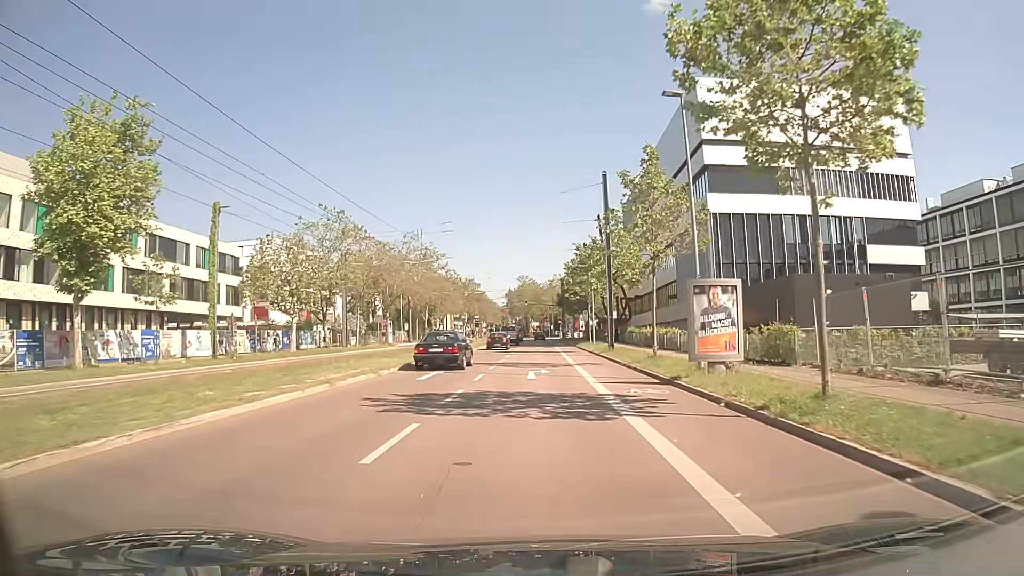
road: secondary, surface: asphalt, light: Day
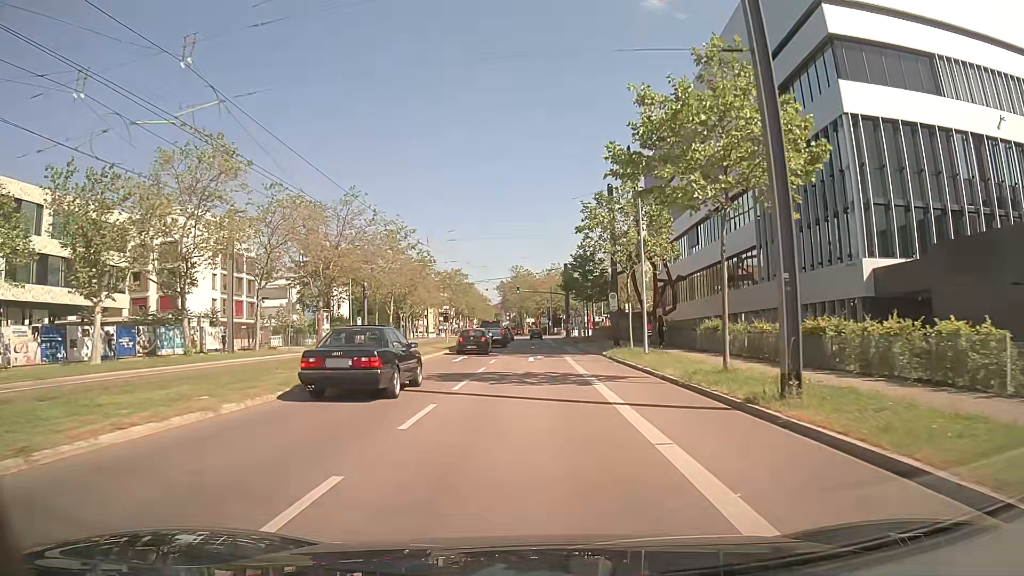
(+0.2, +28.1) m; +1°
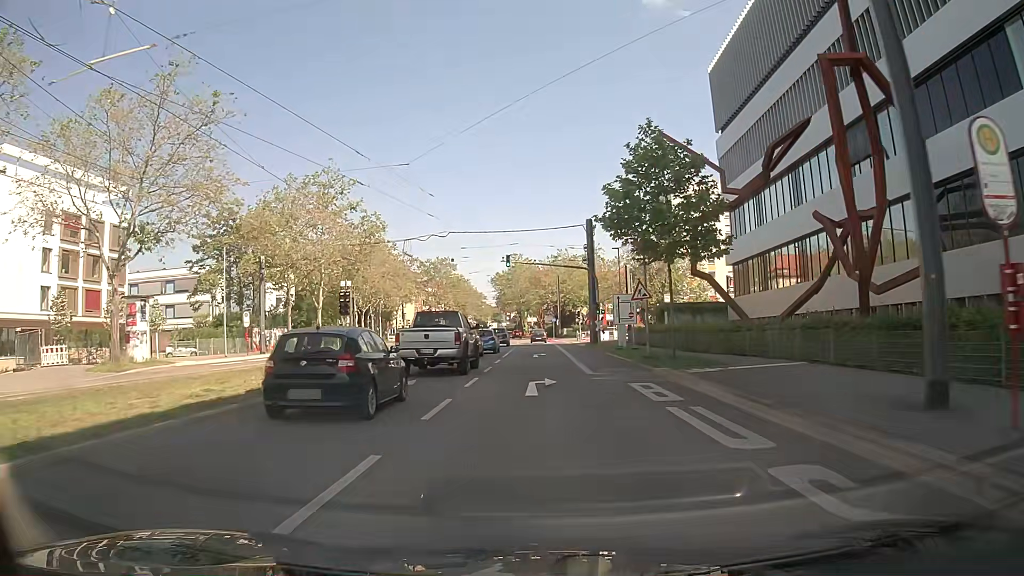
(0.0, +35.0) m; 0°
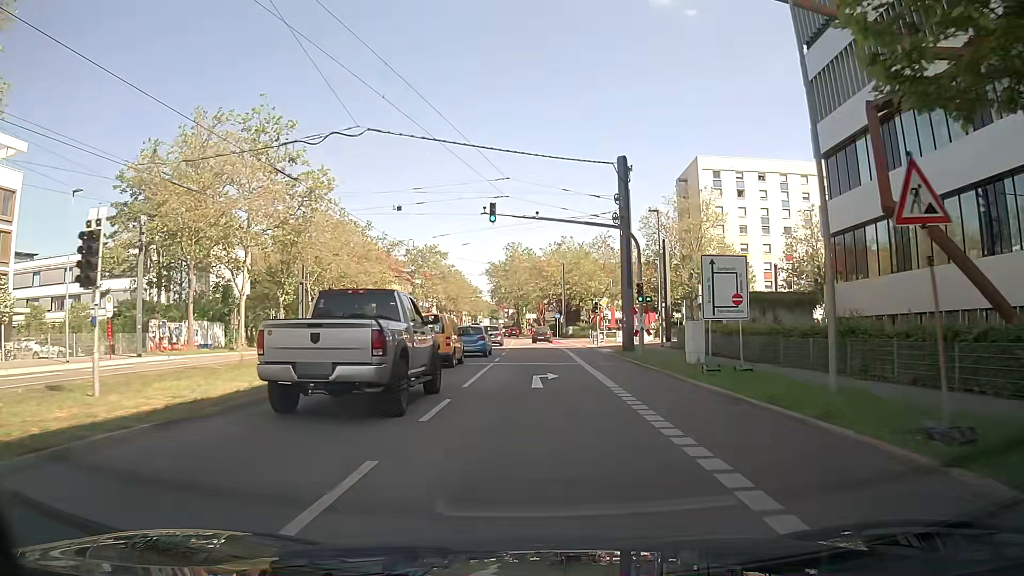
(0.0, +18.4) m; 0°
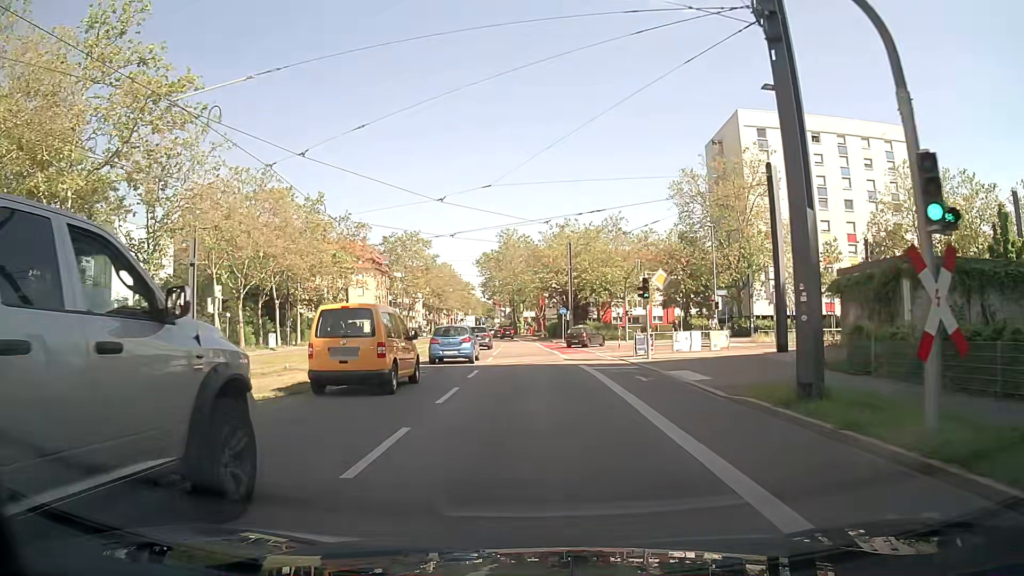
(+0.1, +21.5) m; 0°
